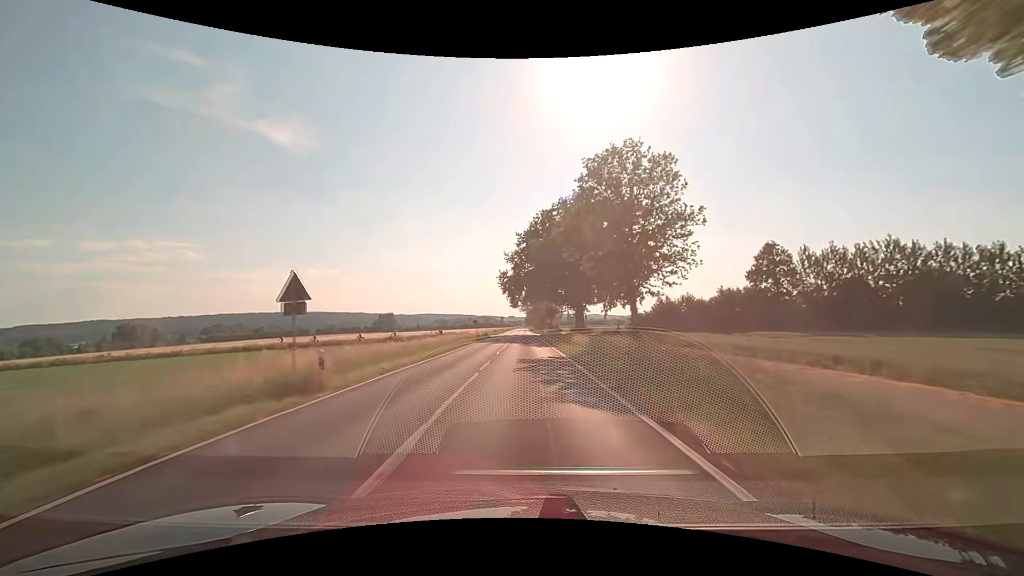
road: secondary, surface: asphalt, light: Day
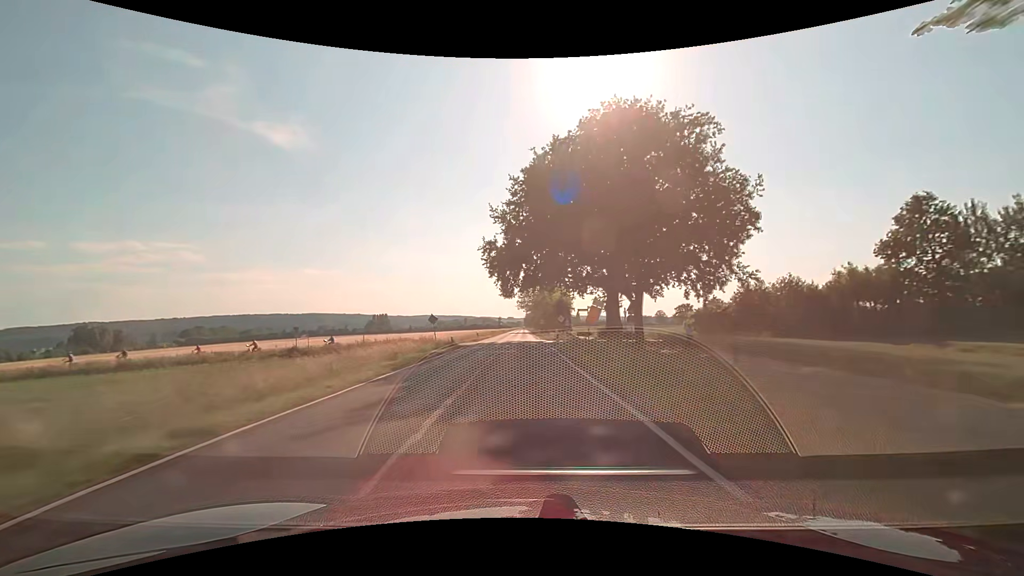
(+0.1, +31.6) m; 0°
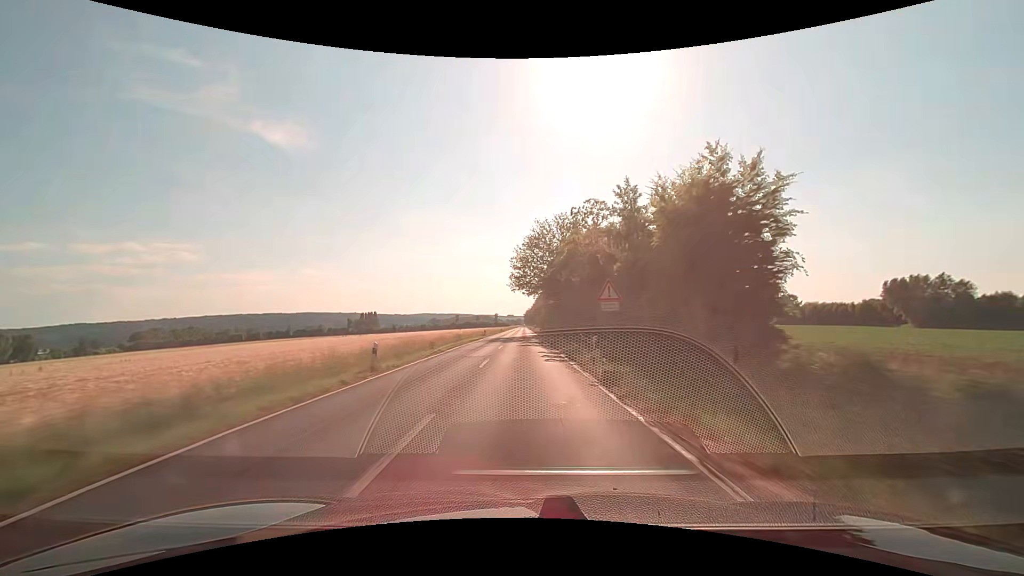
(+0.1, +63.2) m; 0°
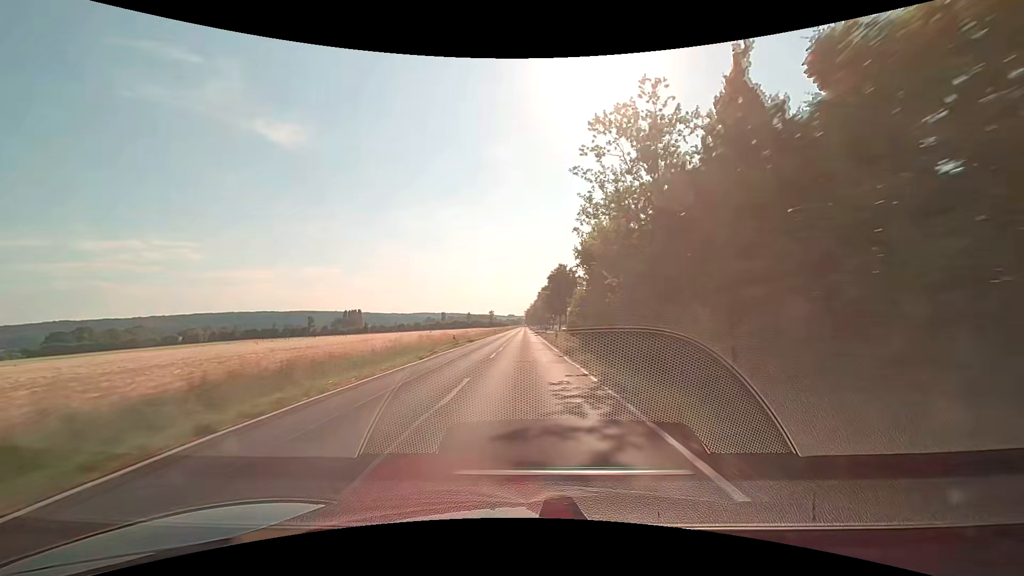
(-0.2, +79.0) m; -1°
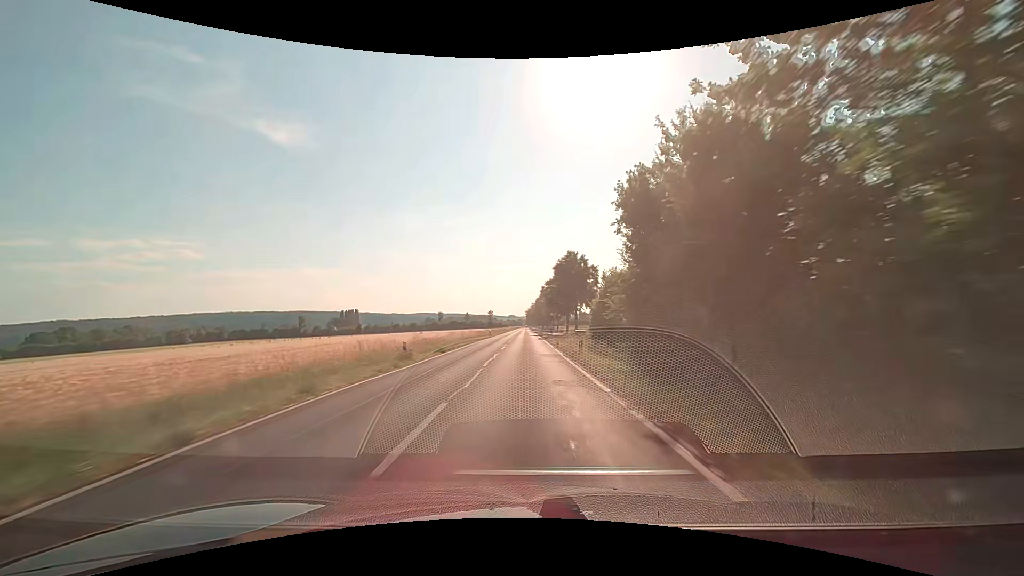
(+0.1, +15.8) m; +1°
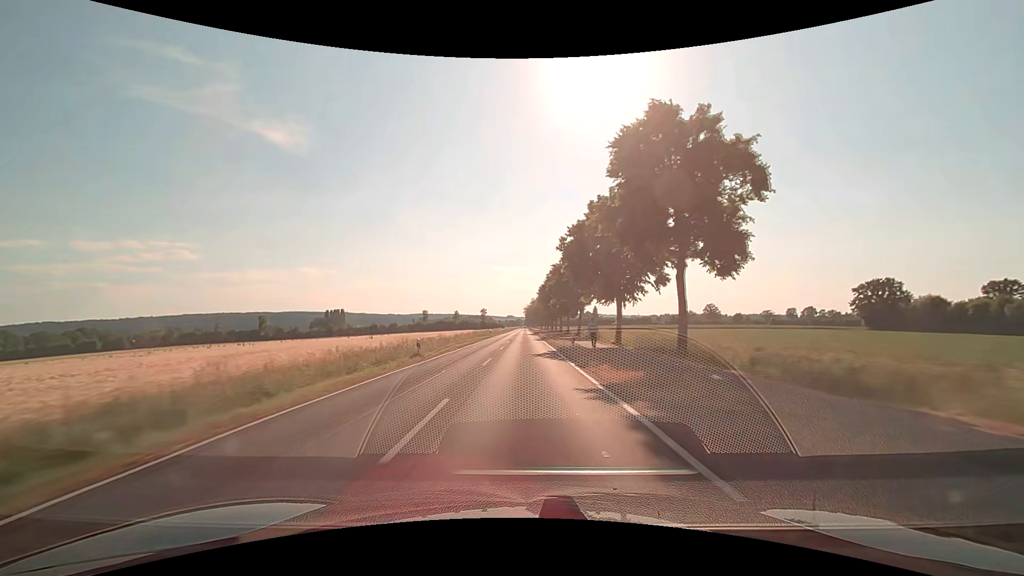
(-0.2, +47.4) m; 0°
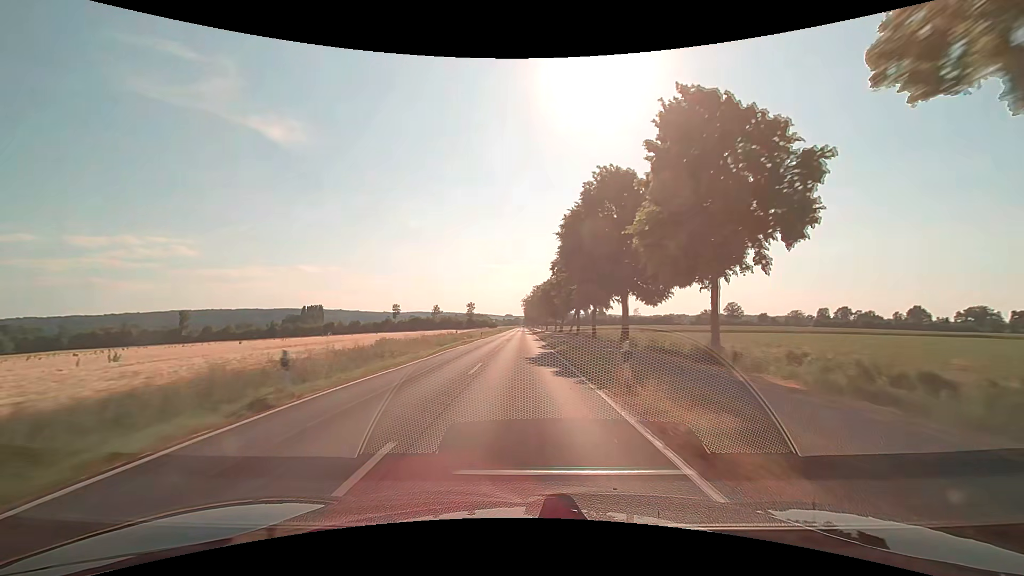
(+0.1, +63.2) m; 0°
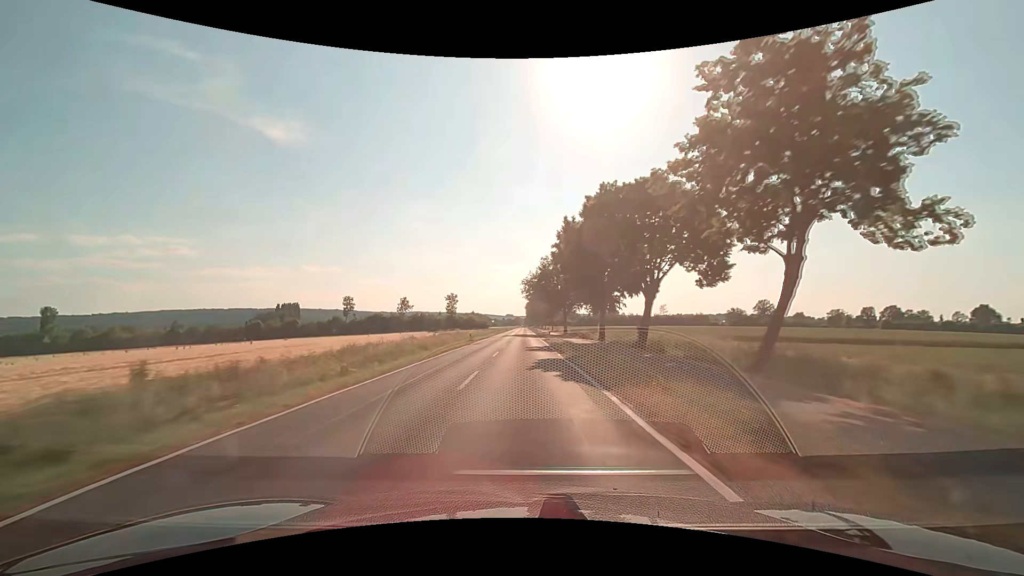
(-0.3, +63.3) m; 0°
(0, +10) (0, +20) (0, +30) (0, +40) (0, +50) (0, +60) (0, +70) (0, +80) (0, +90) (0, +100) m
